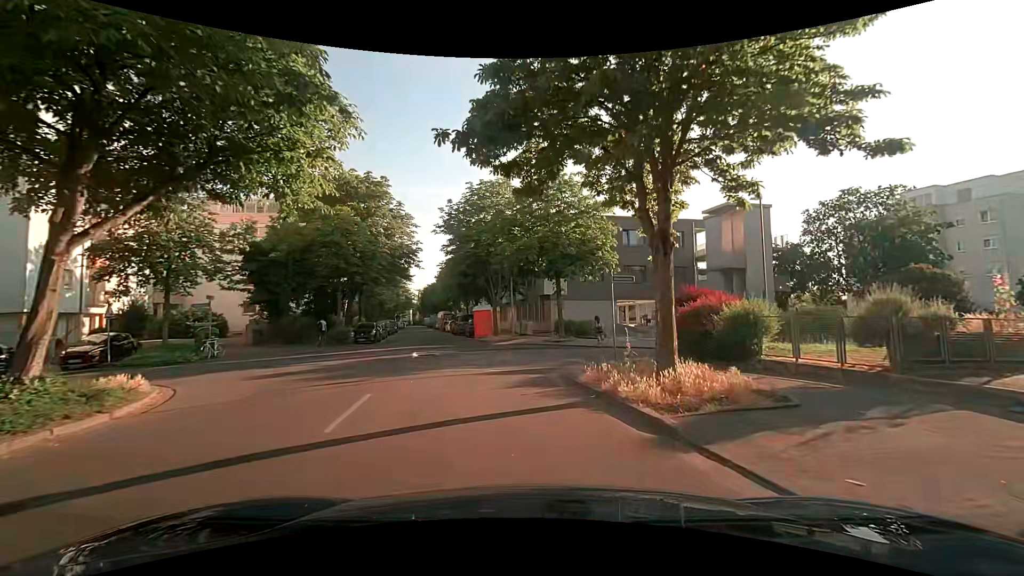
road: residential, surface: asphalt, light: Day
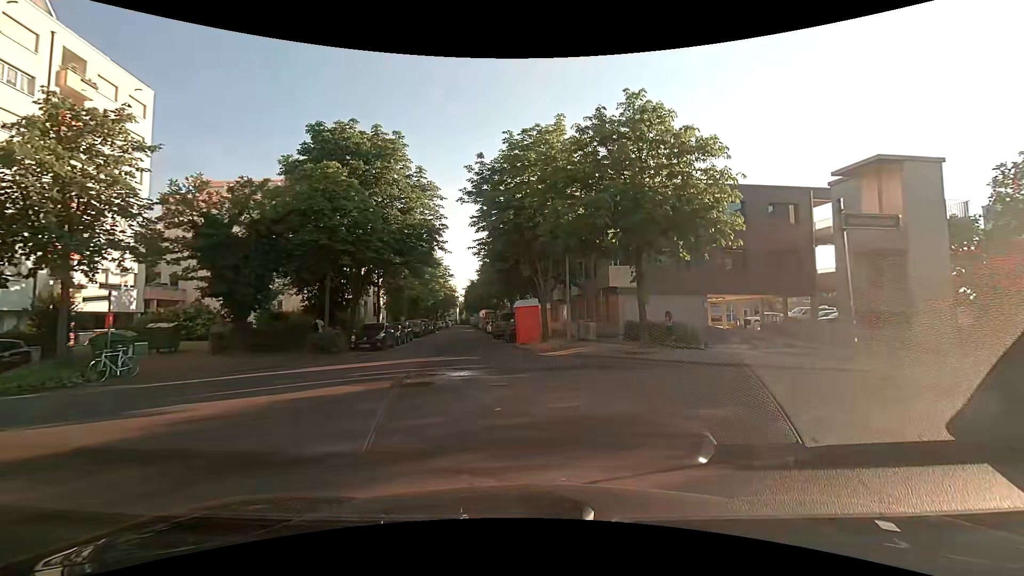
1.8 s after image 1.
(-0.5, +9.4) m; -8°
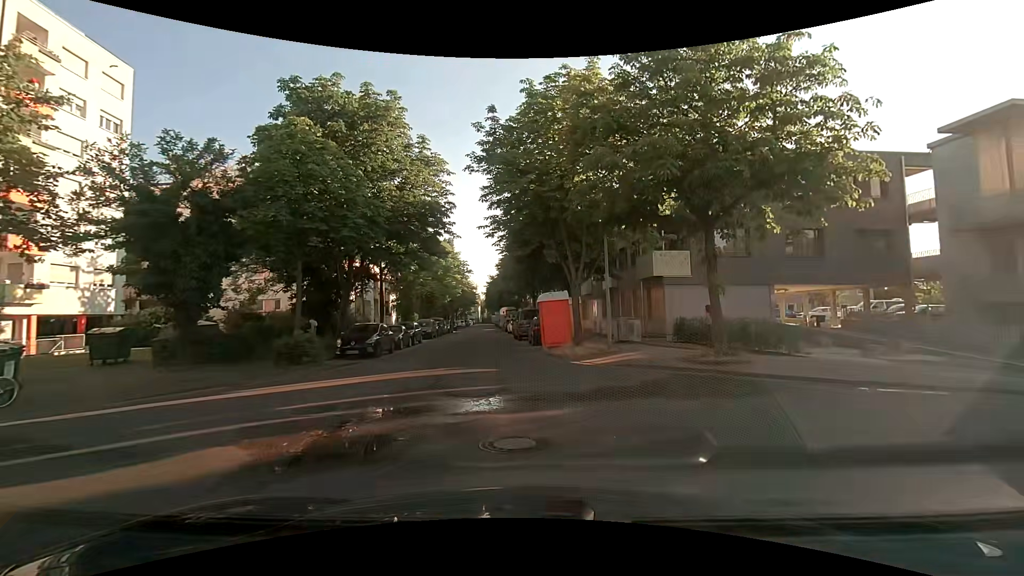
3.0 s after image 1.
(0.0, +5.2) m; 0°
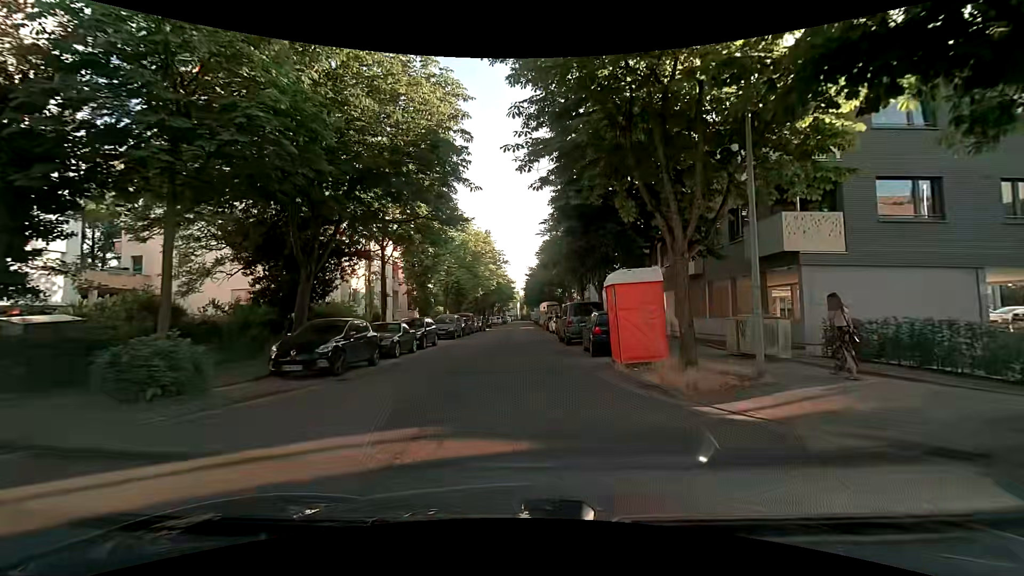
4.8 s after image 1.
(-0.5, +8.8) m; -5°
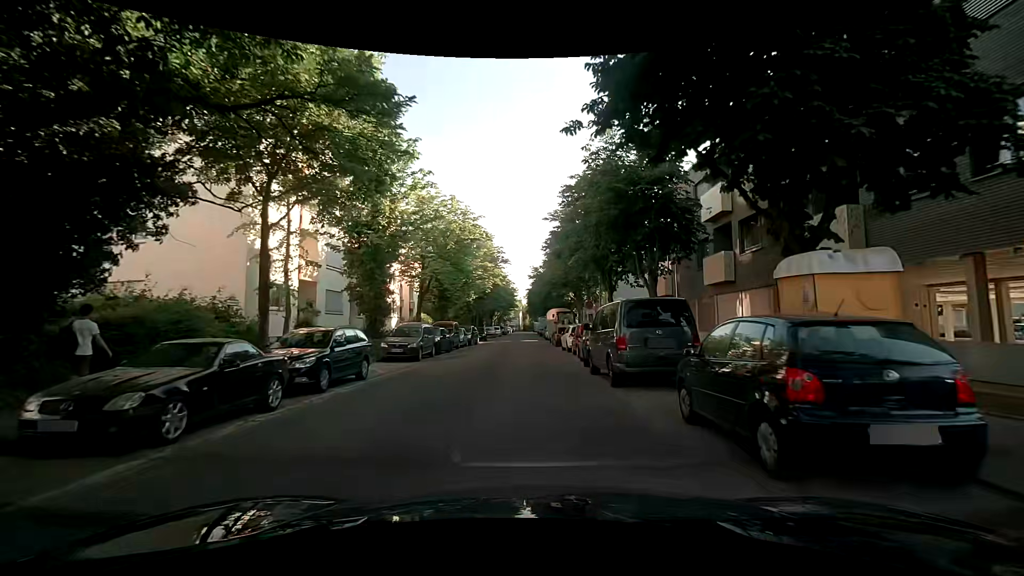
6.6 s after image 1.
(-0.1, +11.8) m; -1°
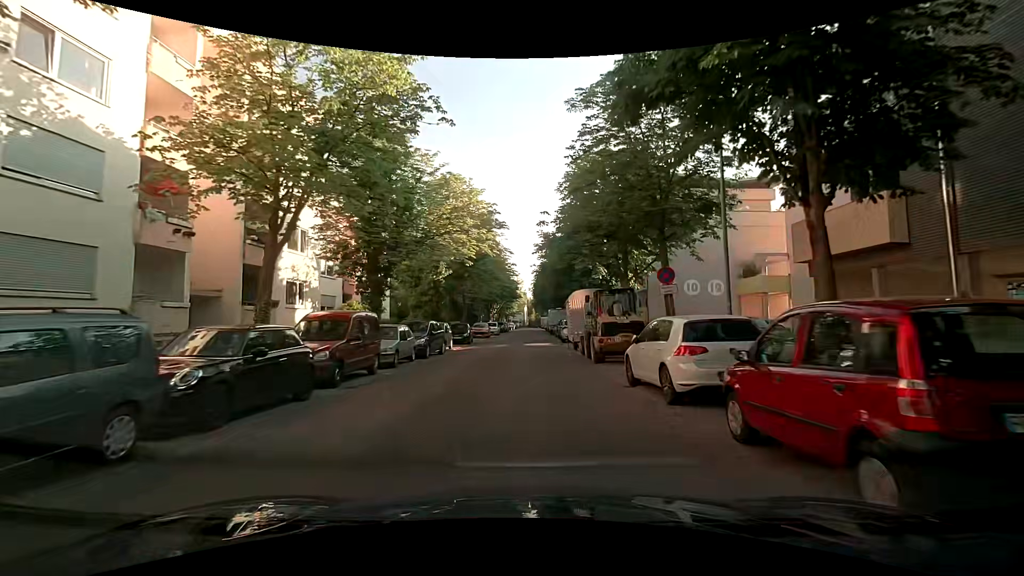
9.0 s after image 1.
(+0.2, +18.9) m; +1°
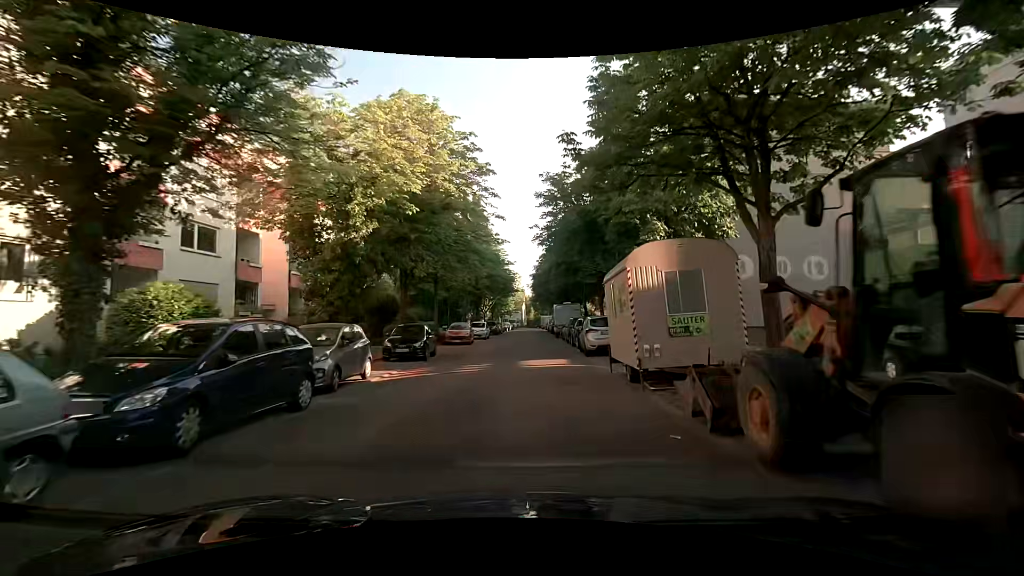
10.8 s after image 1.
(0.0, +14.3) m; 0°
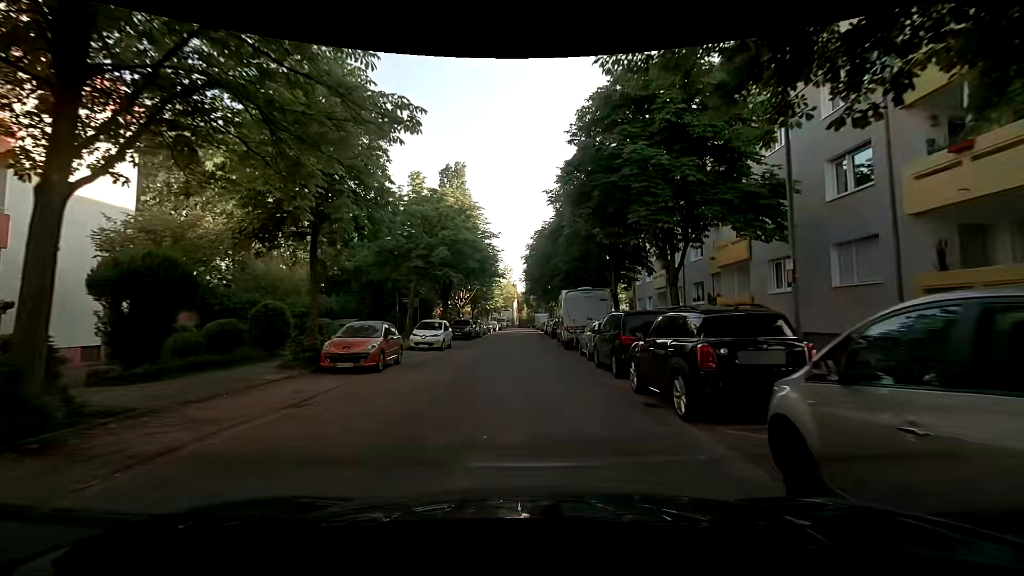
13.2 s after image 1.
(+0.2, +18.7) m; +1°
(0, +10) (0, +20) (-1, +30) (-1, +40) (-1, +50) (-1, +60) (-1, +70) (-1, +80) (-1, +90) (-1, +100) m
